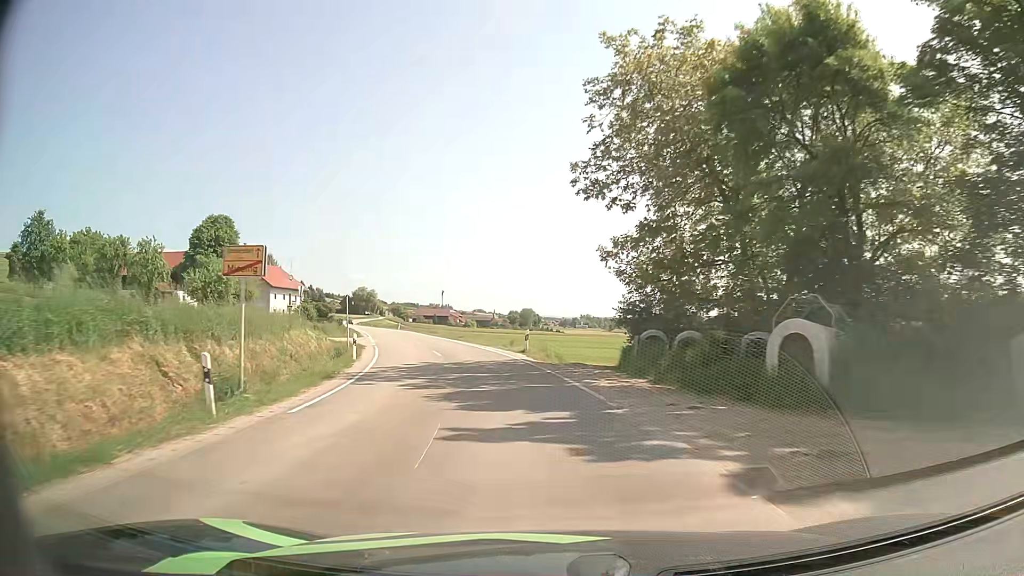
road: secondary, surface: asphalt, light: Day
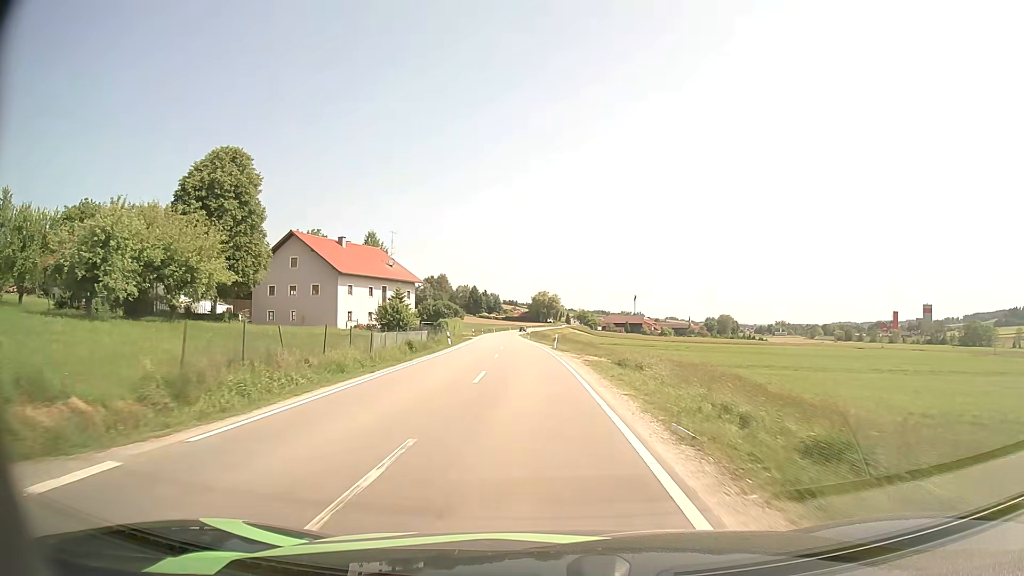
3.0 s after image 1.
(-7.8, +47.2) m; -16°
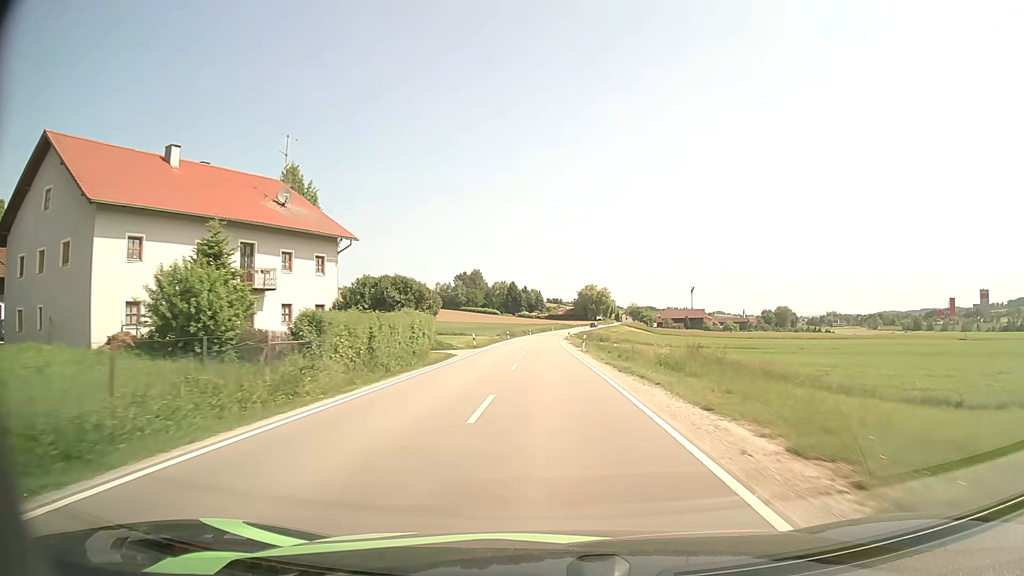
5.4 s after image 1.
(-1.9, +43.0) m; -4°
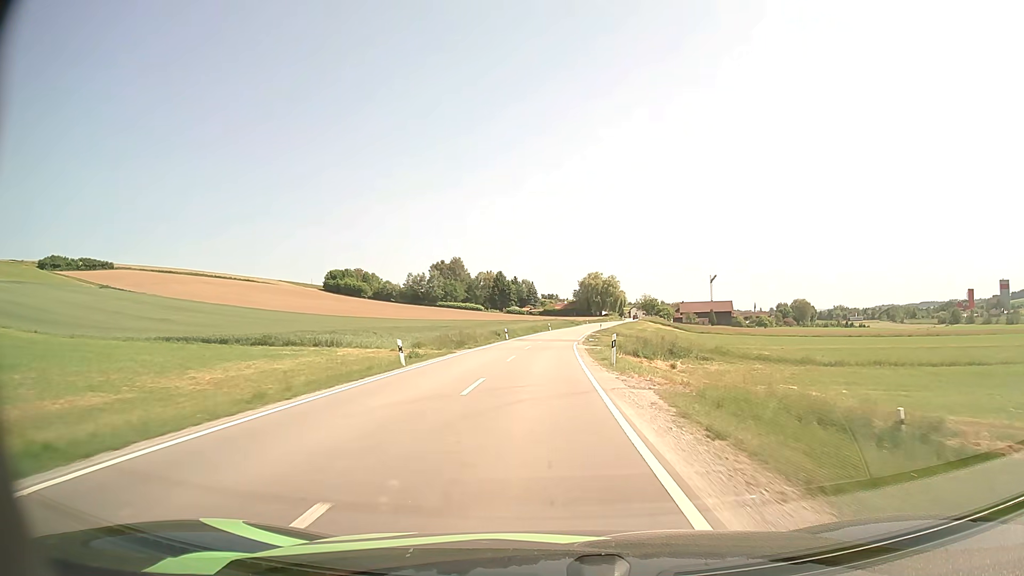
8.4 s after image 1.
(-0.2, +57.1) m; 0°
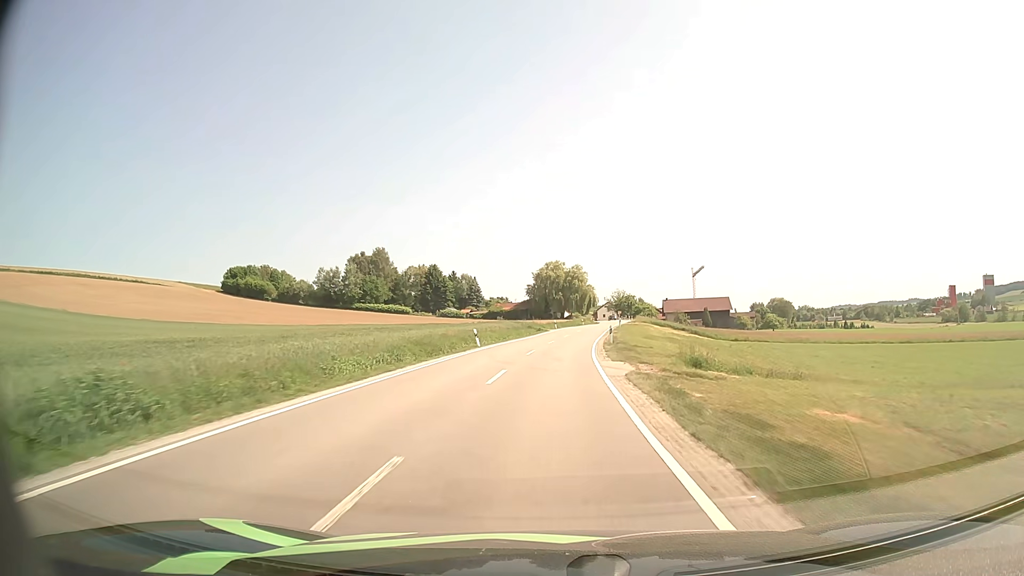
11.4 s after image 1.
(+1.1, +58.7) m; +4°
(0, +10) (0, +20) (+1, +30) (+1, +40) (+2, +50) (+3, +60) (+5, +70) (+6, +80) (+8, +90) (+9, +99) m
